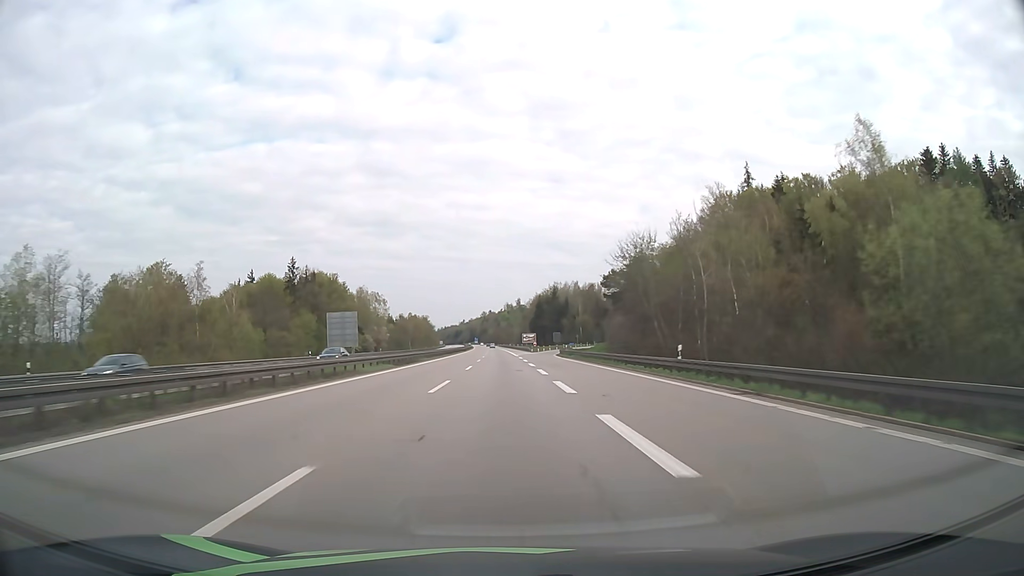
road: motorway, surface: asphalt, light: Day
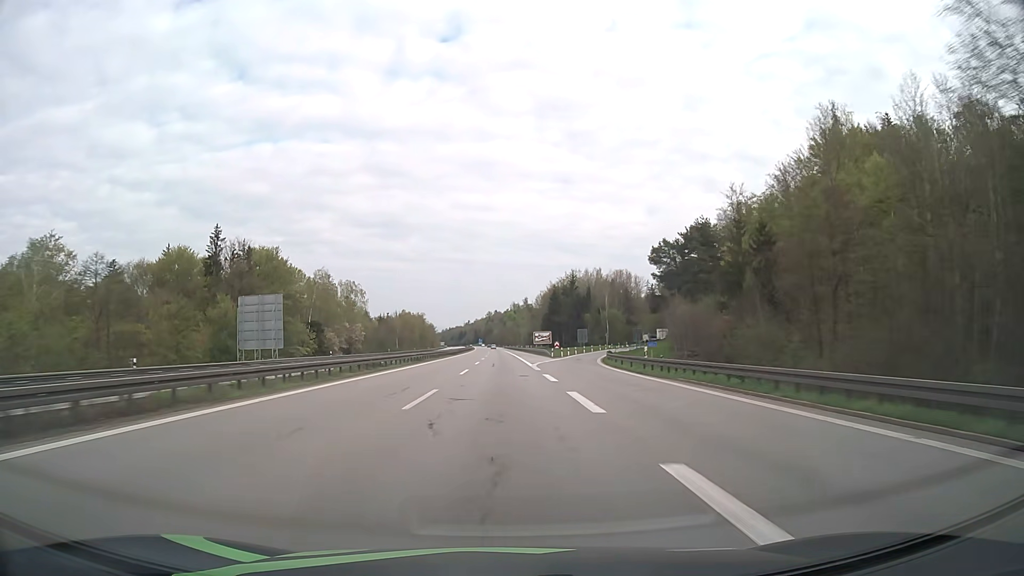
(-0.2, +41.2) m; -1°
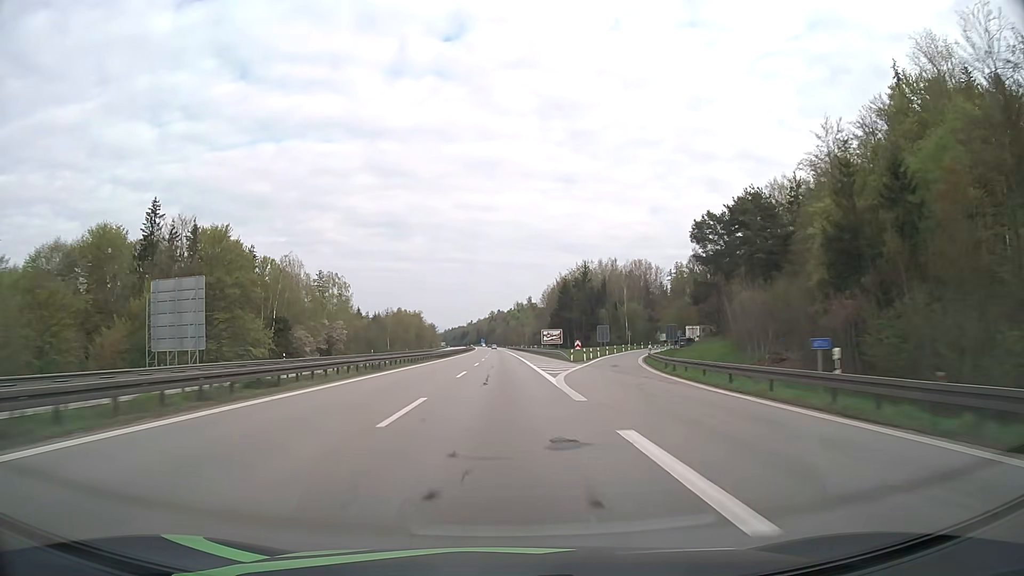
(0.0, +20.6) m; 0°
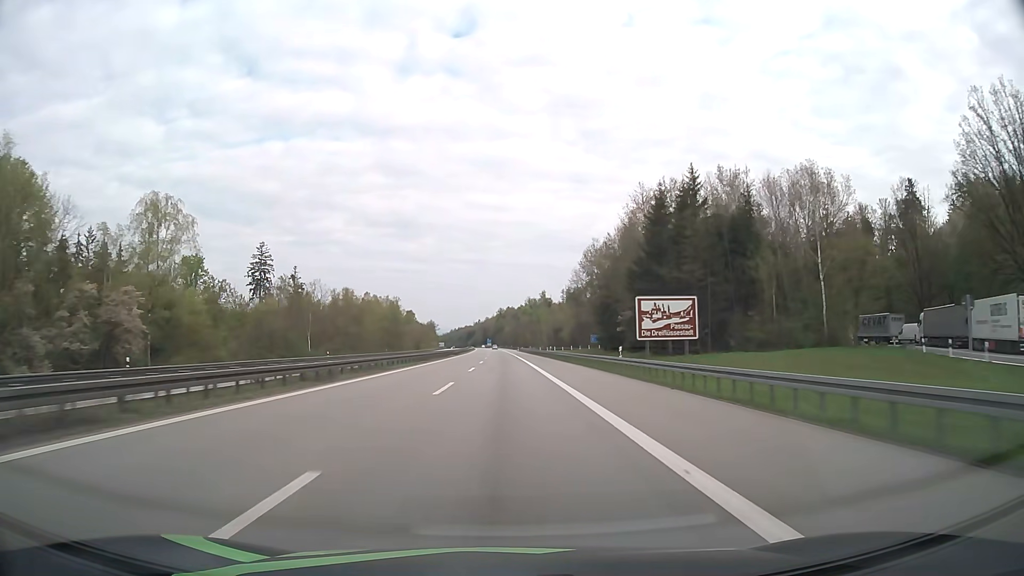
(-0.8, +82.4) m; -1°
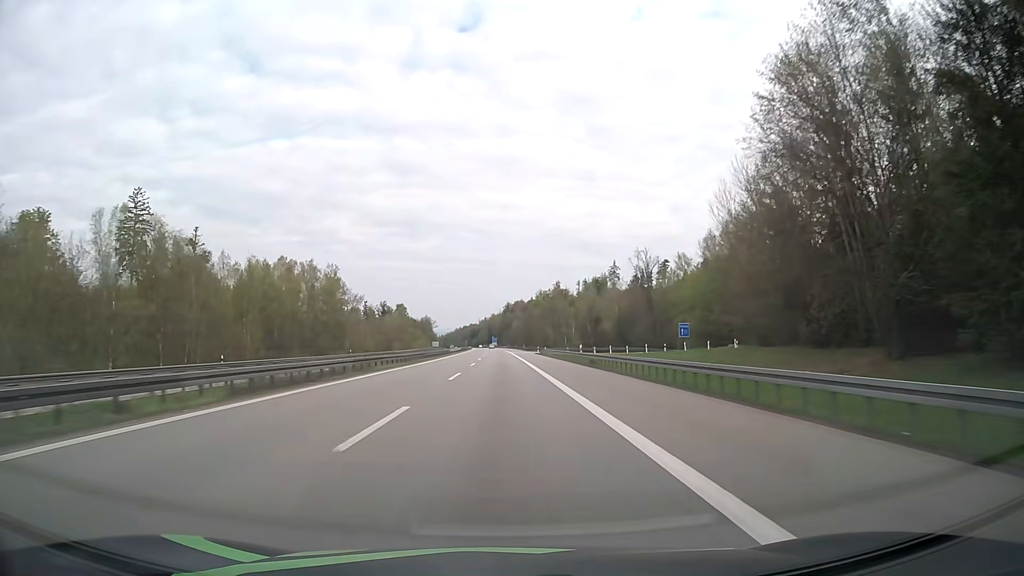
(-0.4, +82.4) m; 0°
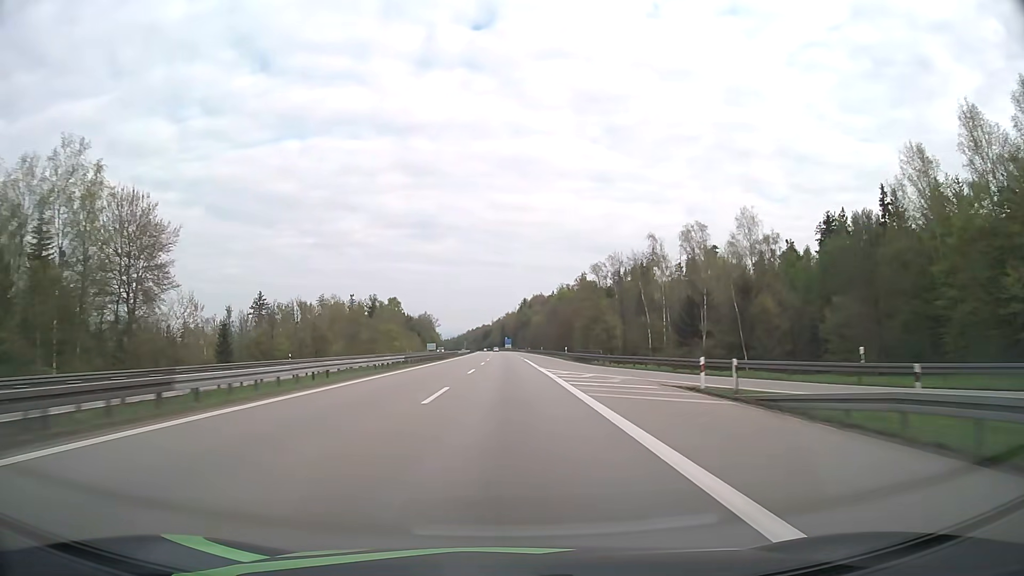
(-1.1, +82.4) m; -1°
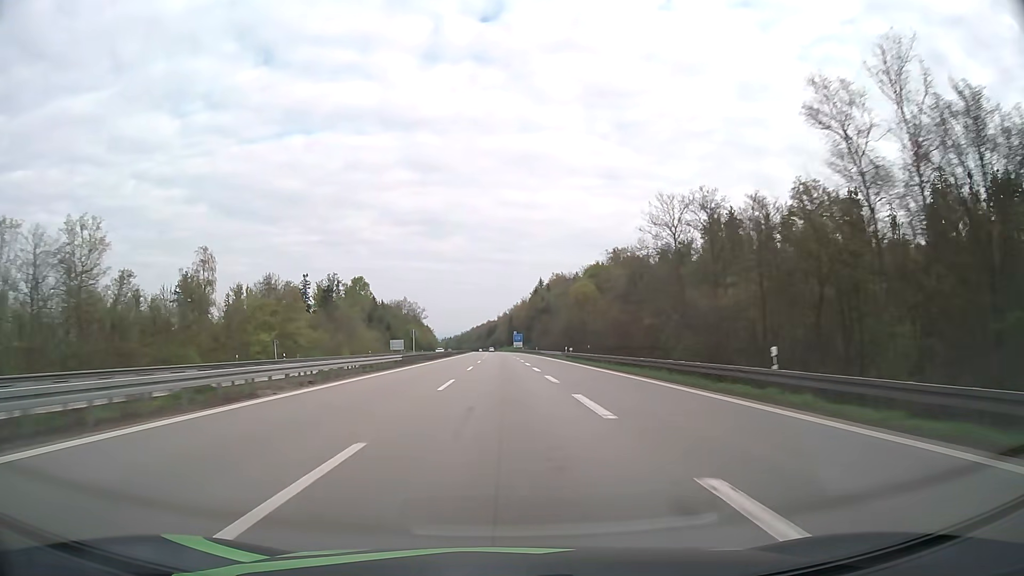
(-0.6, +103.0) m; -1°
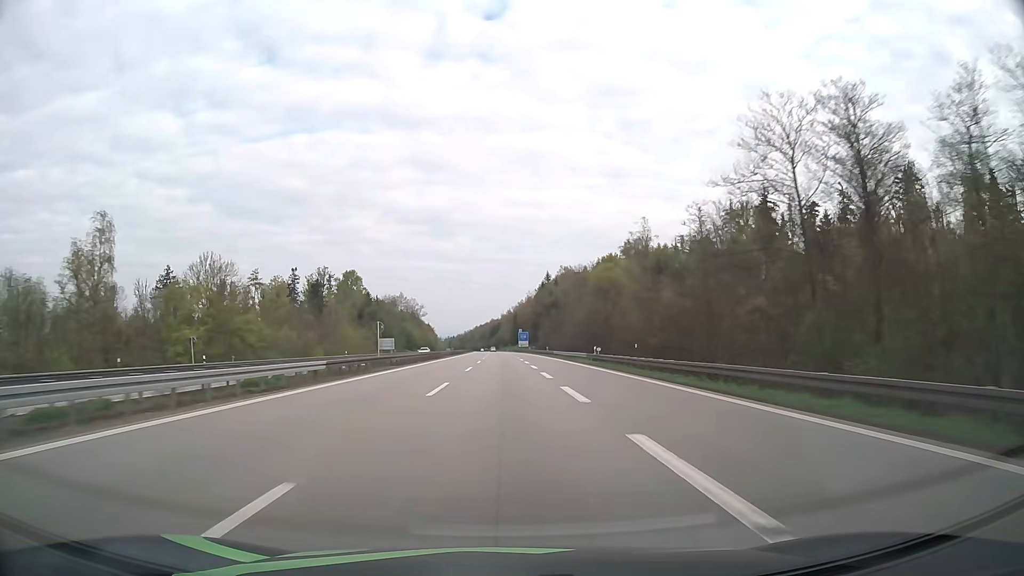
(0.0, +20.6) m; 0°
(0, +10) (0, +20) (0, +30) (0, +40) (0, +50) (0, +60) (-1, +70) (-1, +80) (-1, +90) (-1, +100) m
